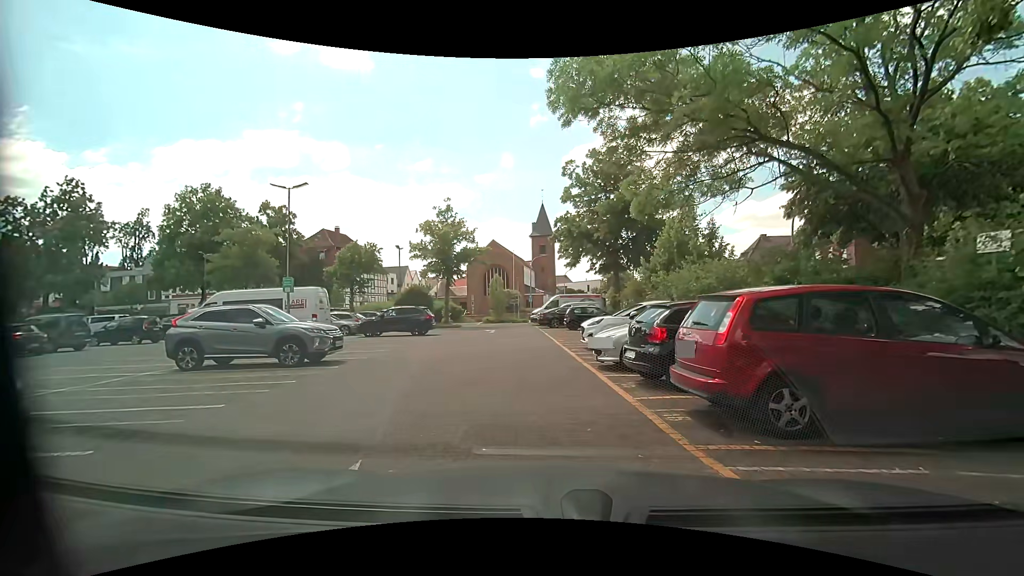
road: service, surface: paving_stones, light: Day
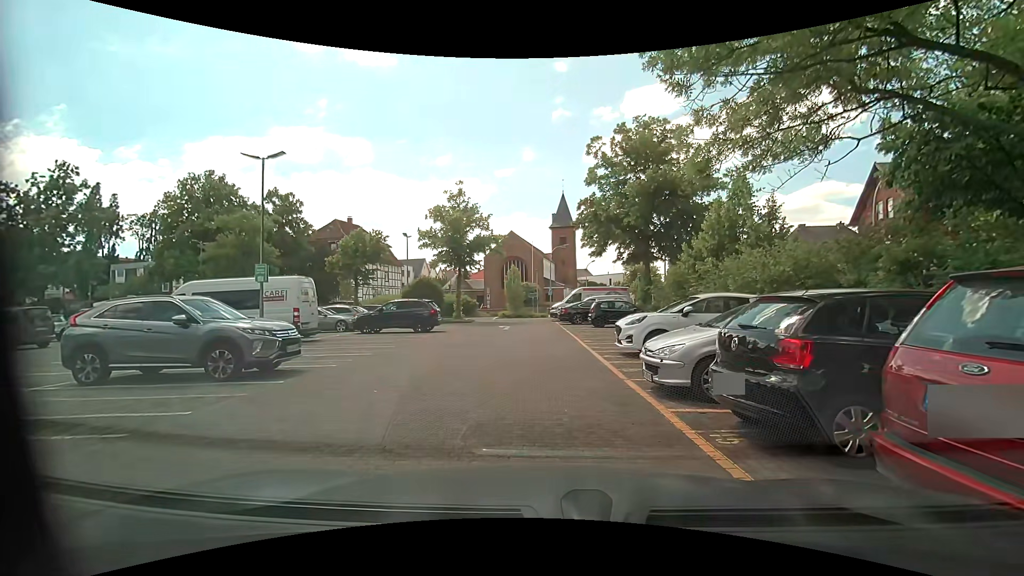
(0.0, +3.6) m; -1°
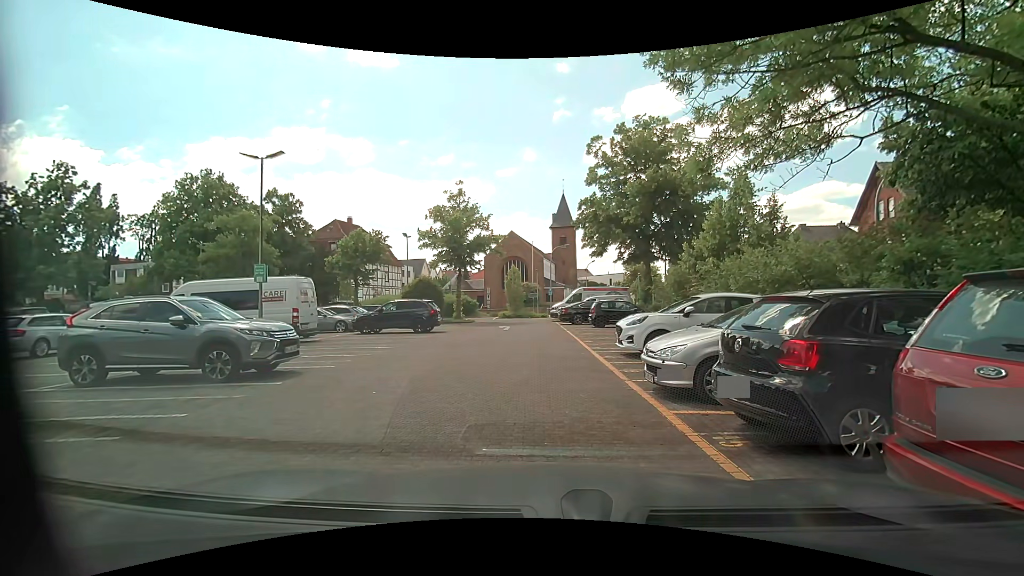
(0.0, +0.2) m; 0°
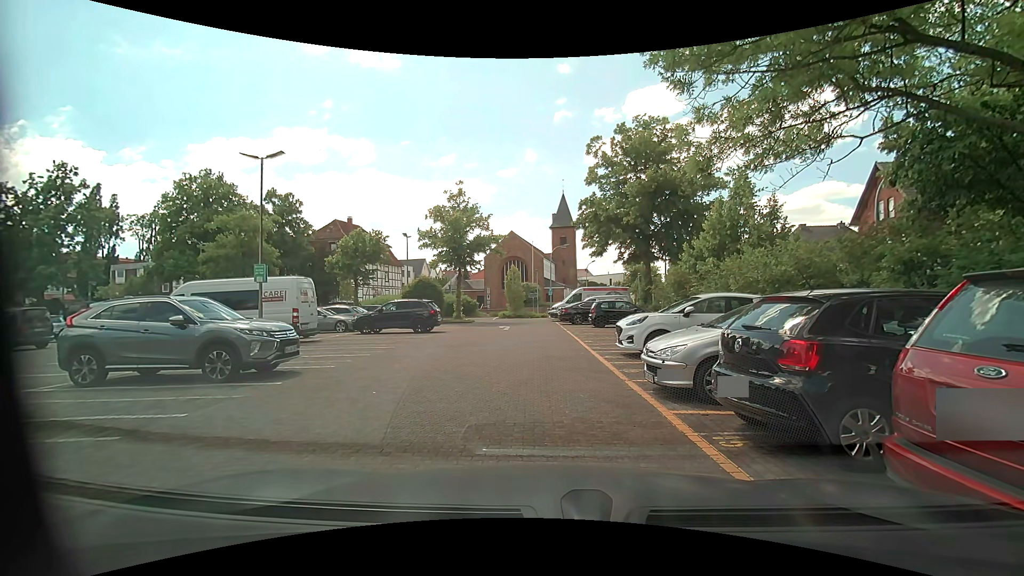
(0.0, 0.0) m; 0°
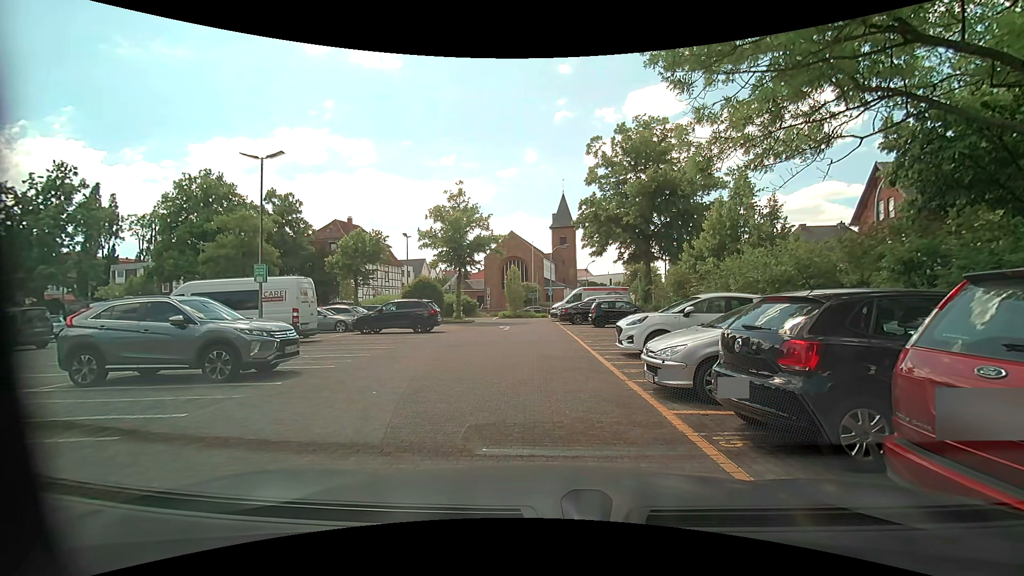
(0.0, 0.0) m; 0°
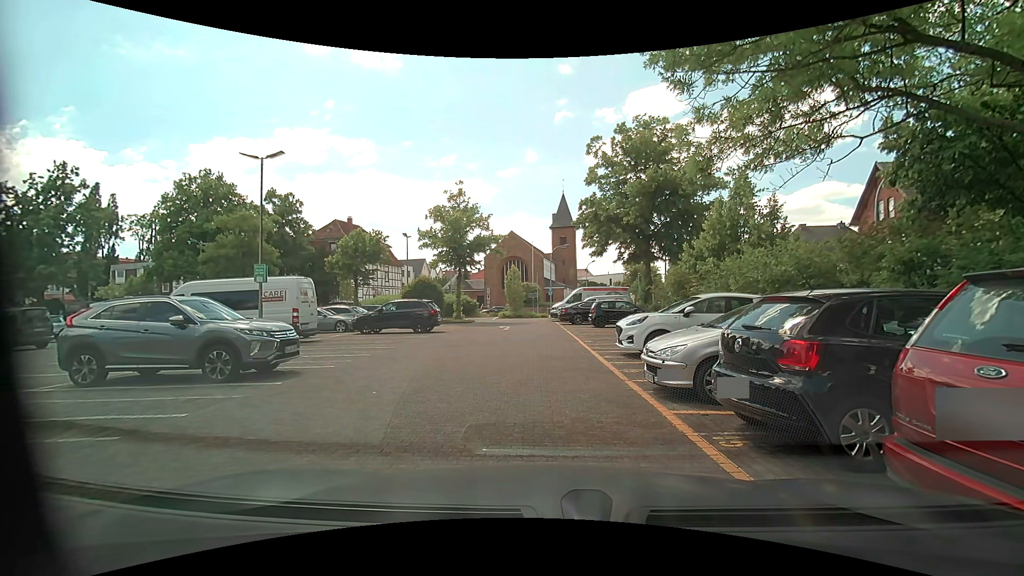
(0.0, 0.0) m; 0°
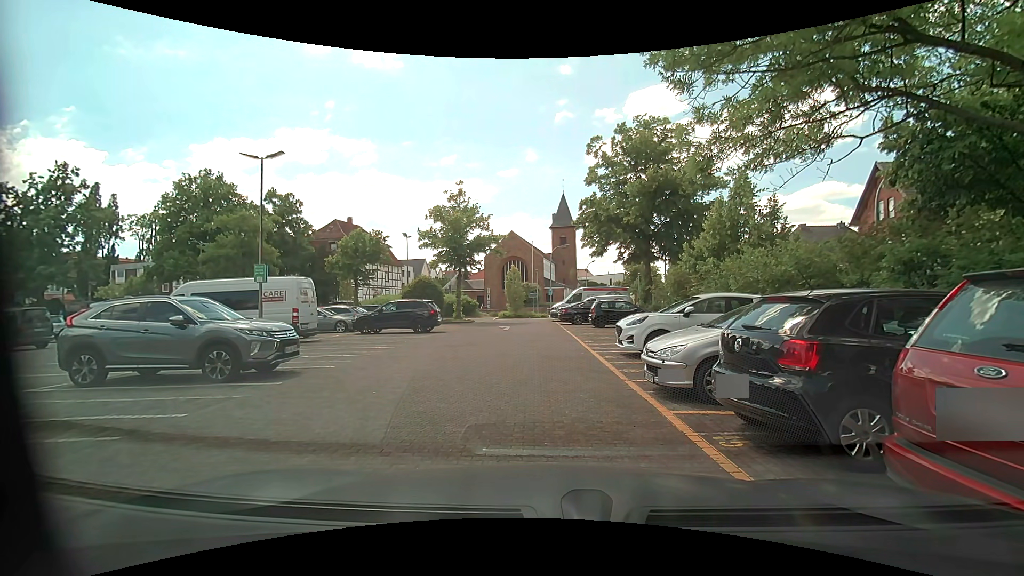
(0.0, 0.0) m; 0°
